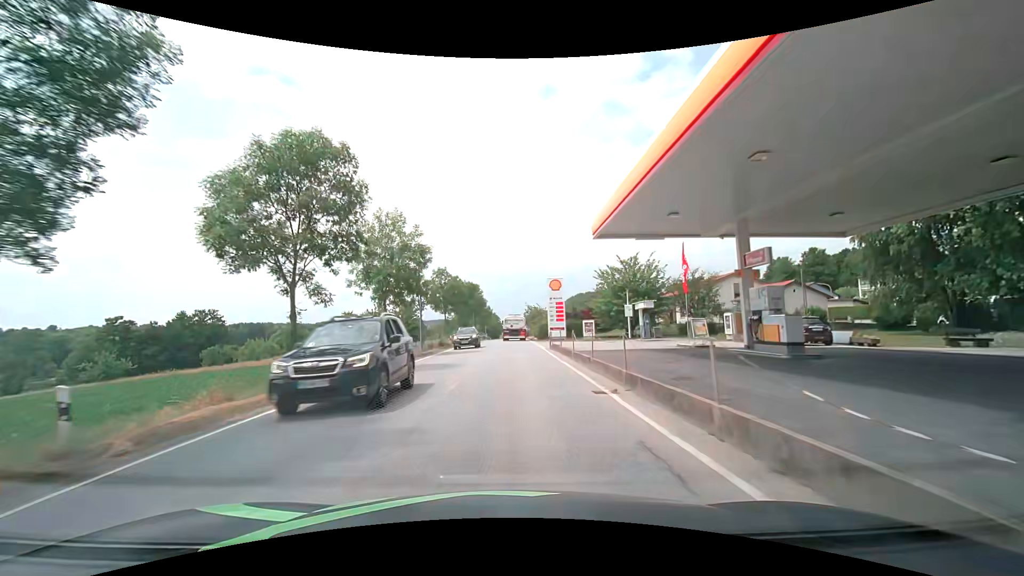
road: secondary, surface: asphalt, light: Day
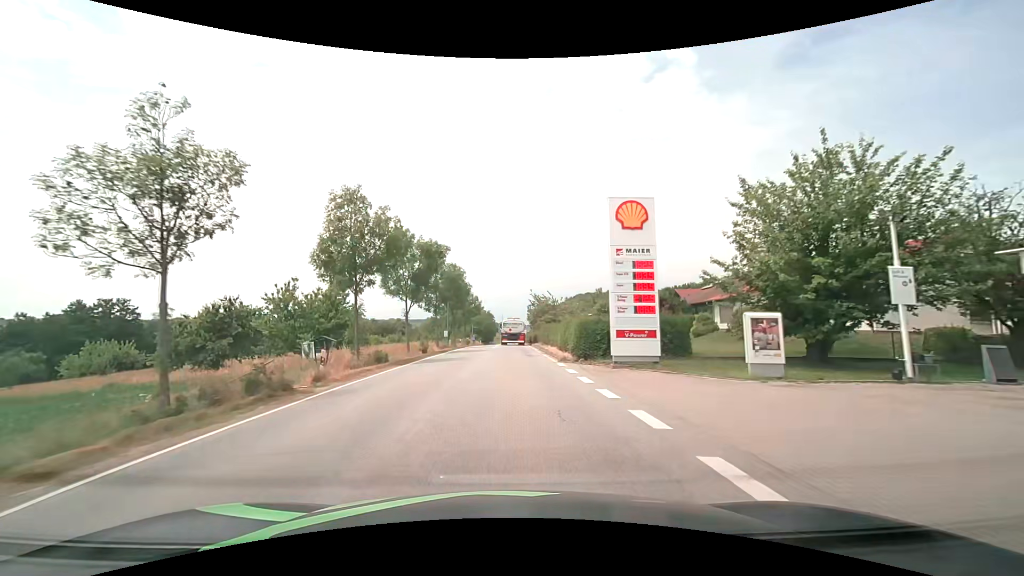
(0.0, +31.4) m; 0°
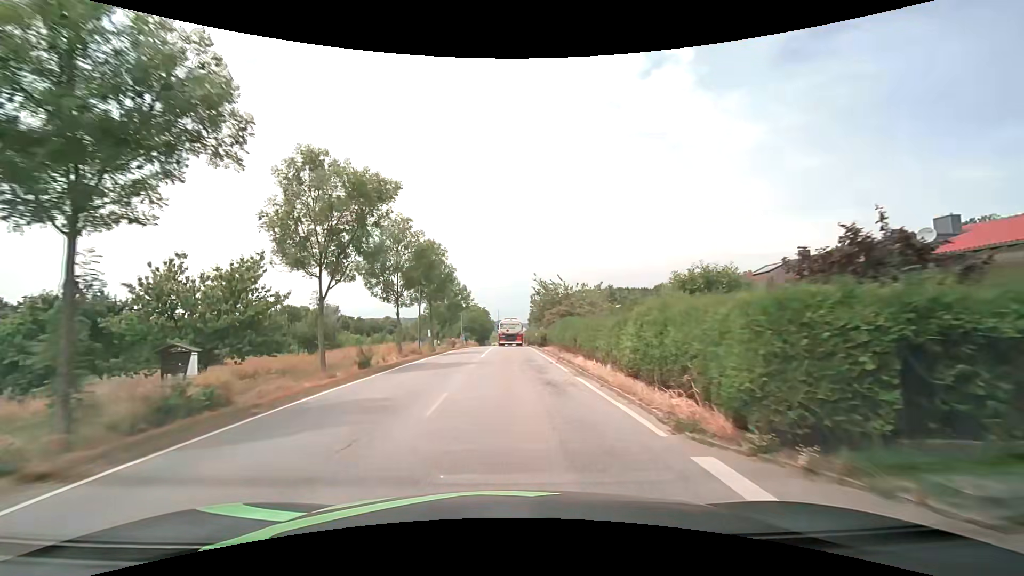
(0.0, +15.3) m; +1°
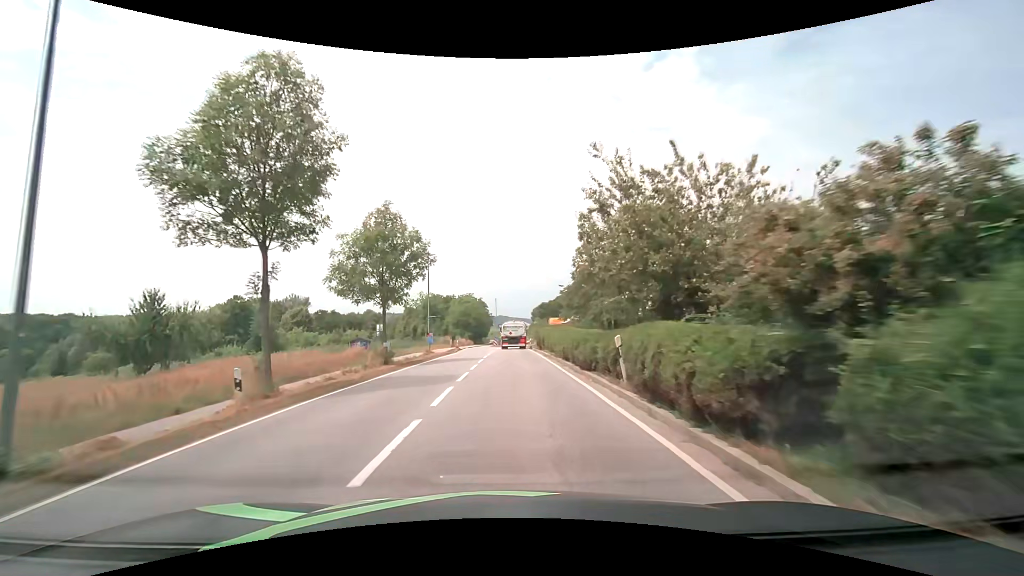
(-0.1, +30.2) m; -1°
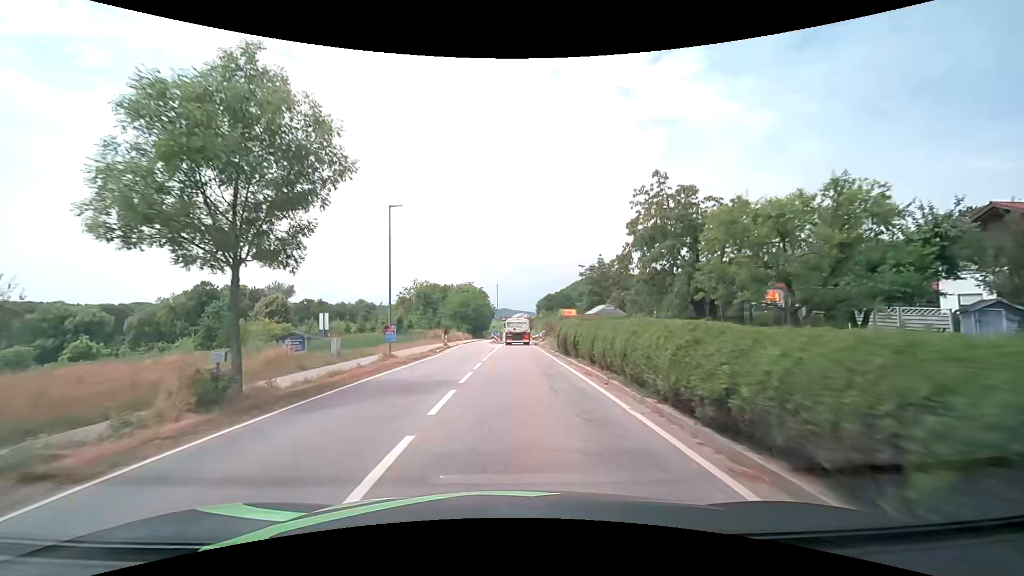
(0.0, +14.6) m; 0°
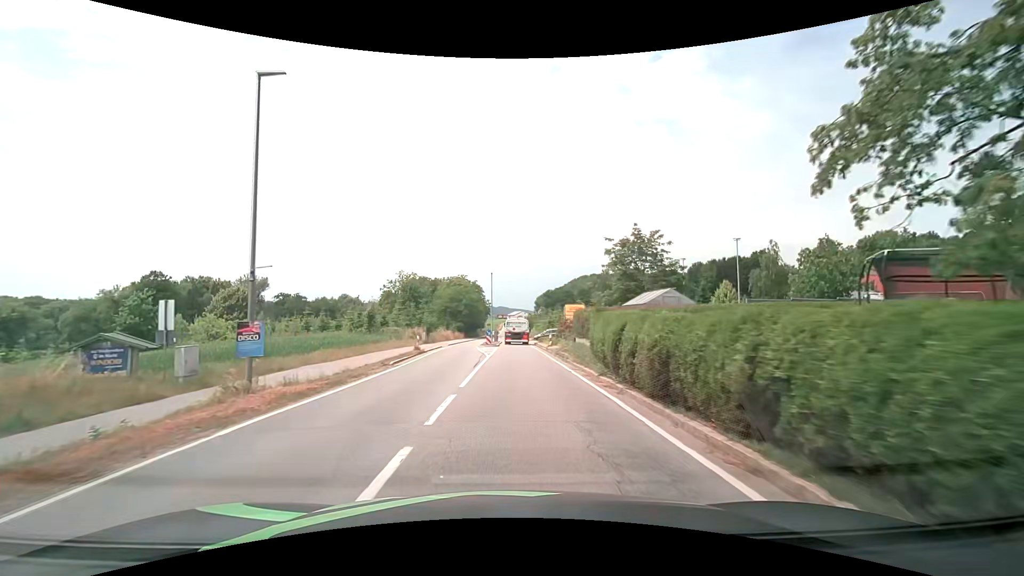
(+0.1, +14.0) m; 0°
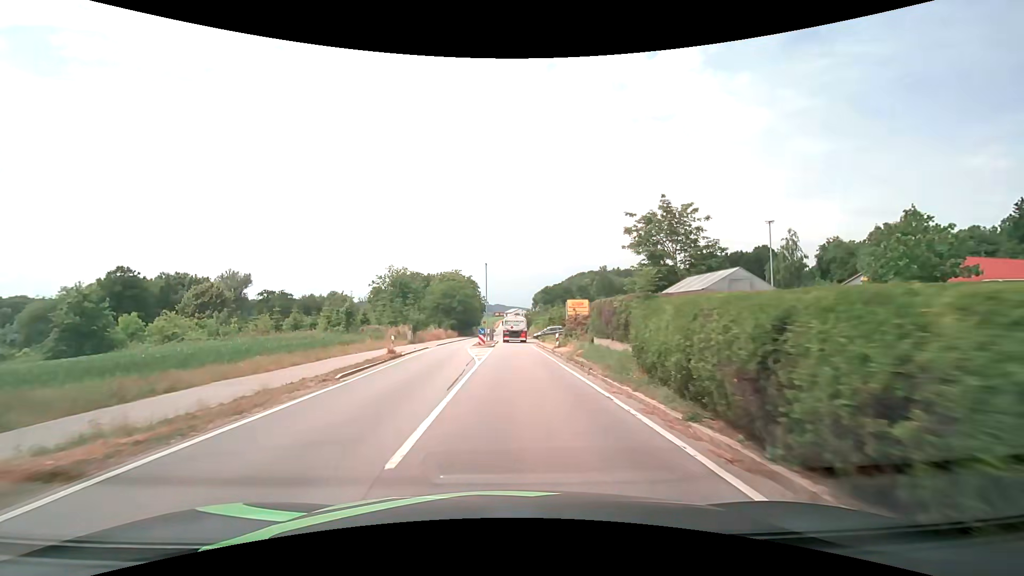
(0.0, +6.9) m; +1°
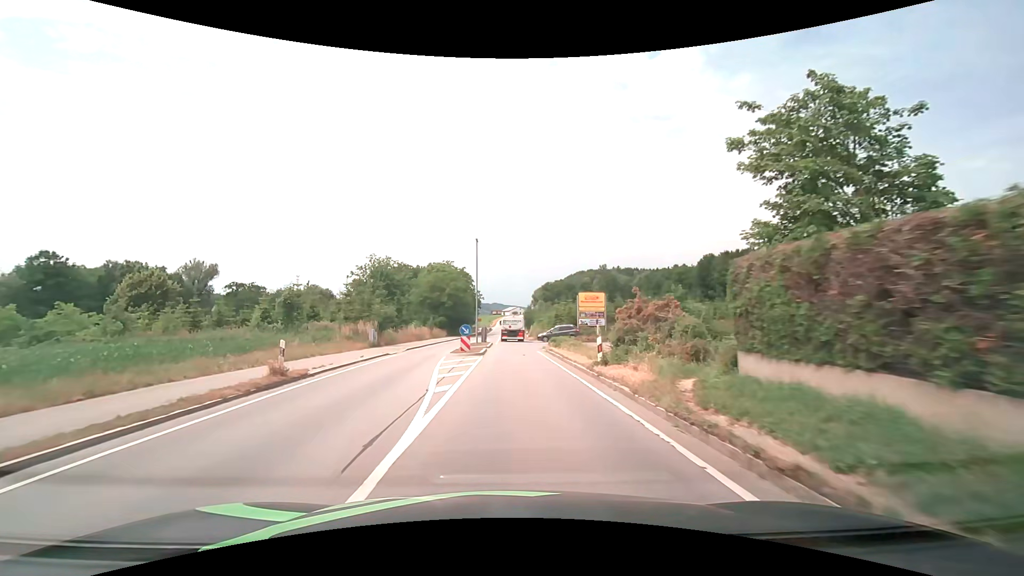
(0.0, +13.7) m; 0°
(0, +10) (0, +20) (0, +30) (0, +40) (0, +50) (0, +60) (0, +70) (0, +80) (0, +90) (0, +100) m
